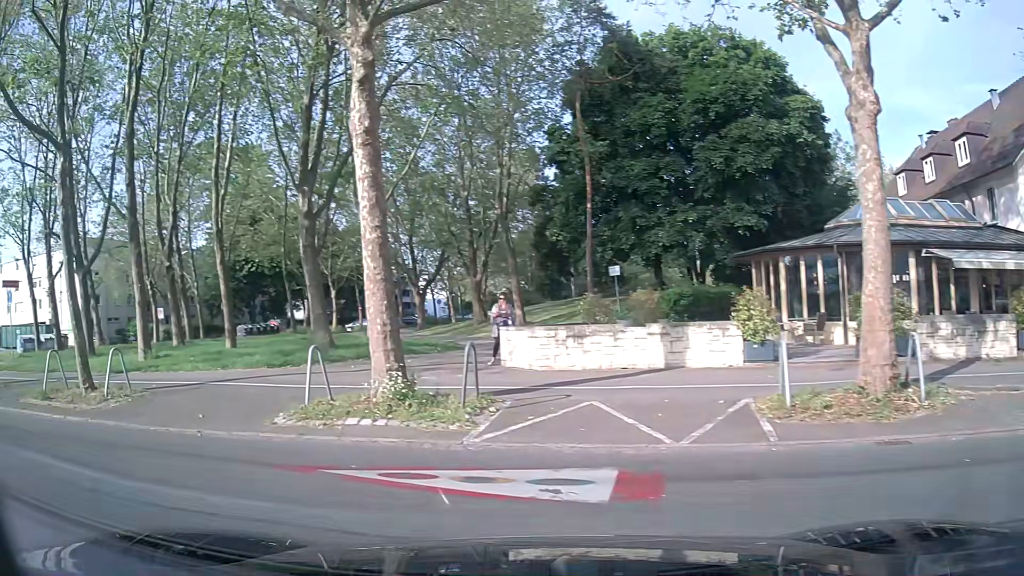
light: Day
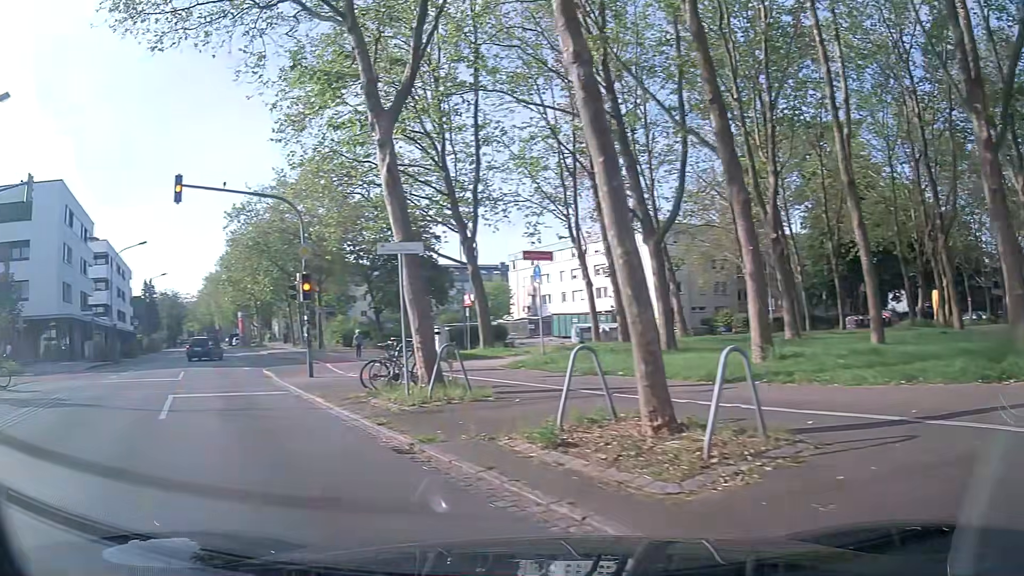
(-3.8, +6.9) m; -51°
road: secondary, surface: asphalt
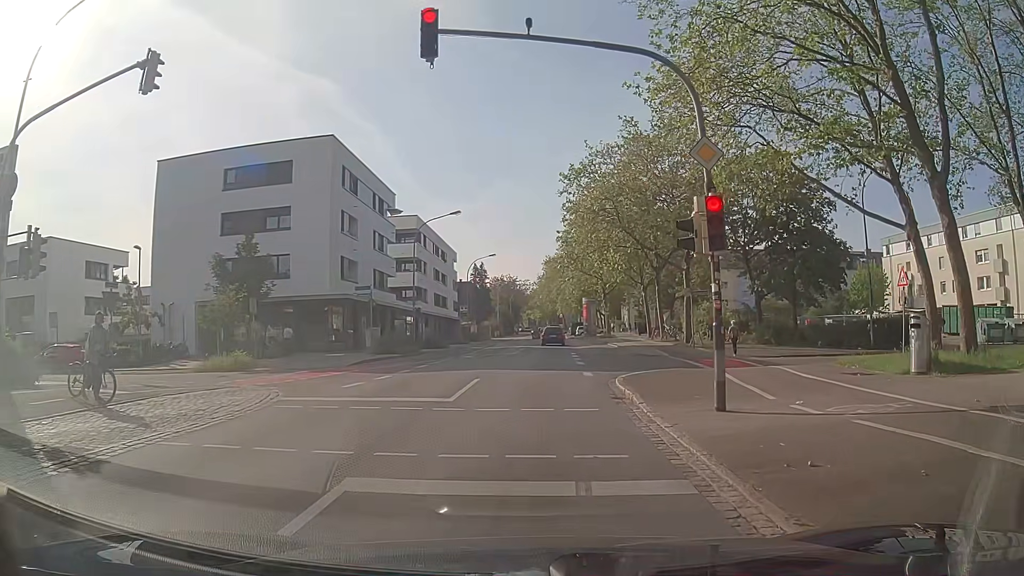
(-3.4, +9.9) m; -29°
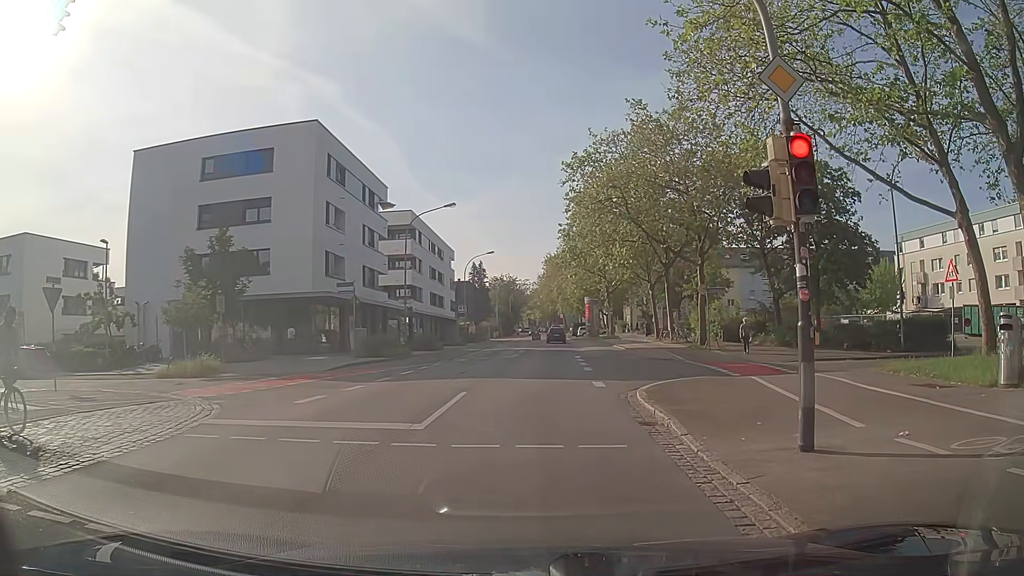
(0.0, +3.0) m; +2°
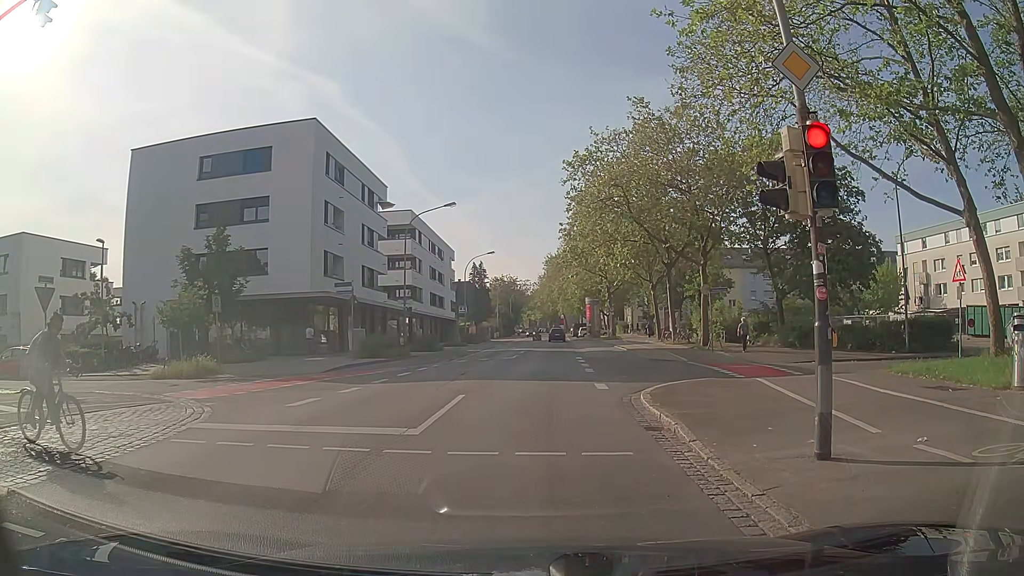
(0.0, +0.4) m; 0°
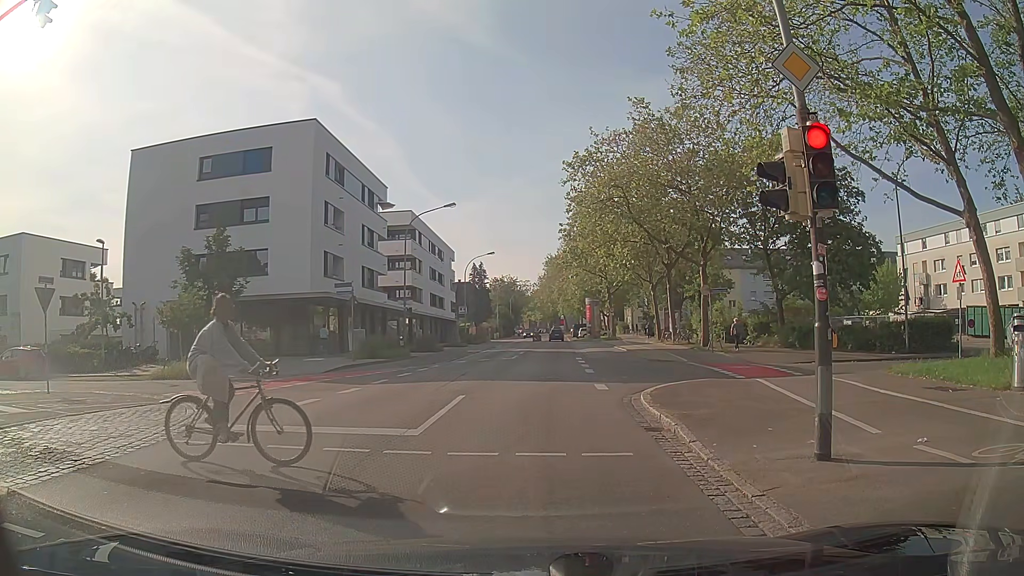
(0.0, 0.0) m; 0°
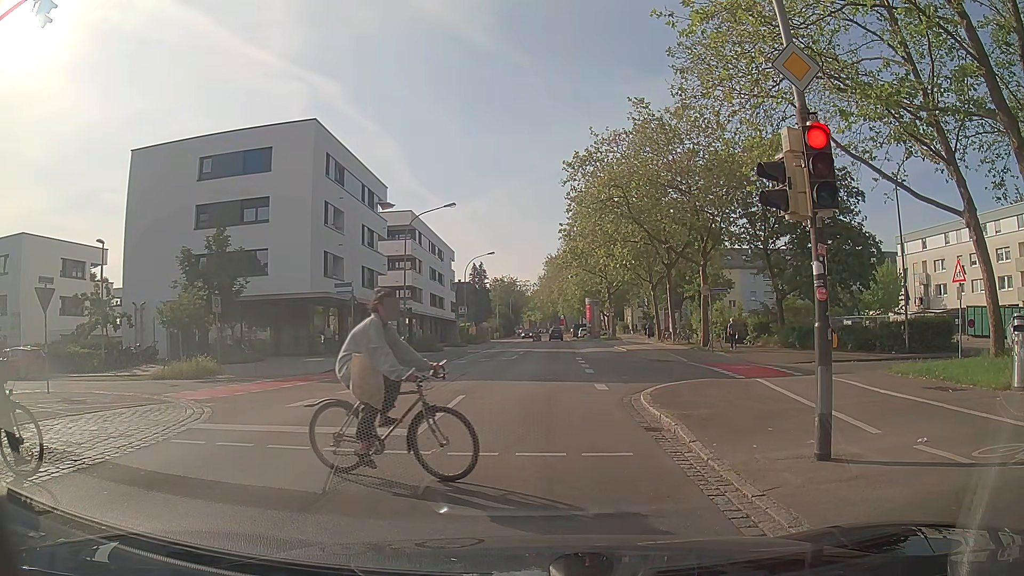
(0.0, 0.0) m; 0°
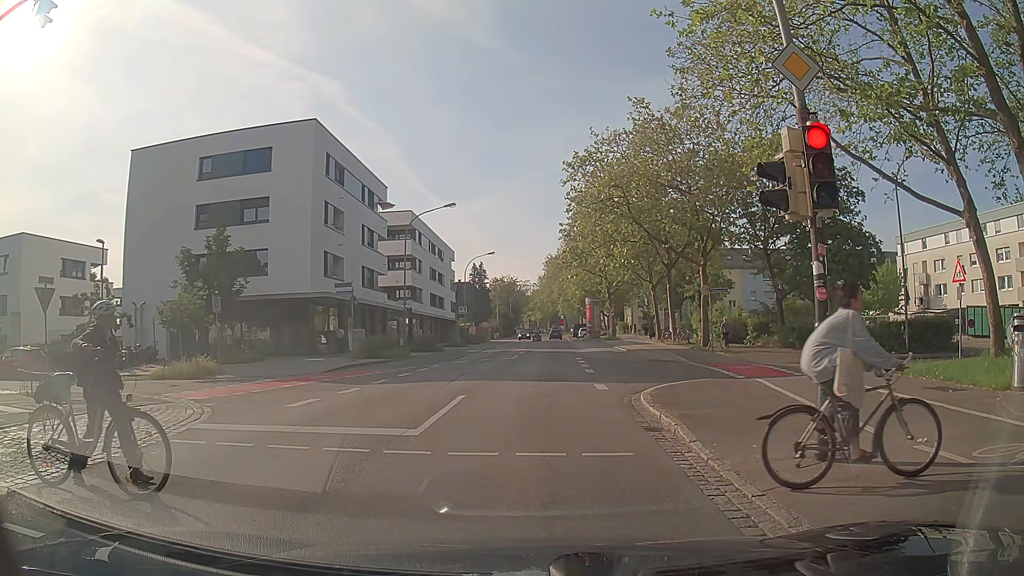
(0.0, 0.0) m; 0°
